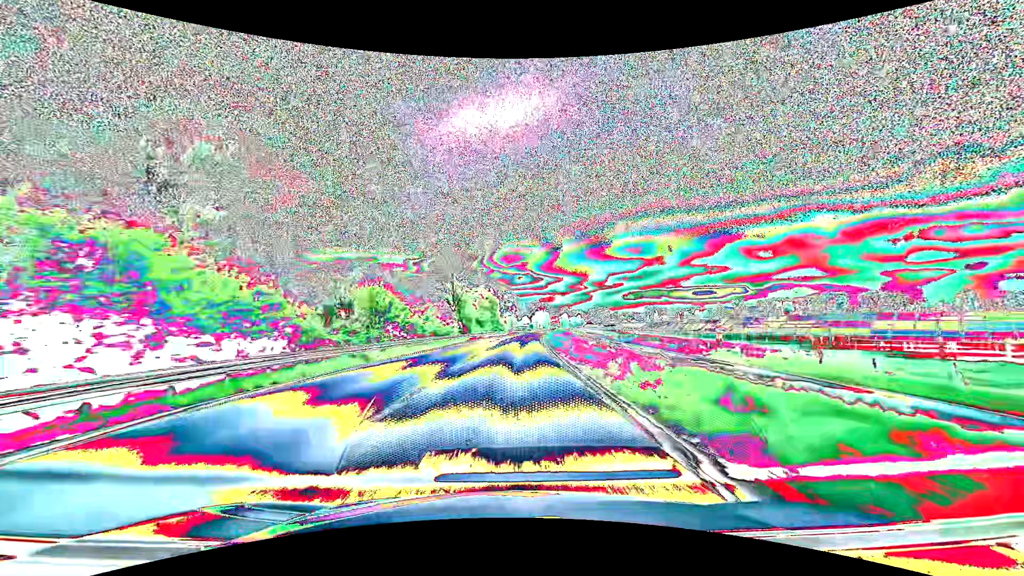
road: primary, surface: asphalt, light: Day
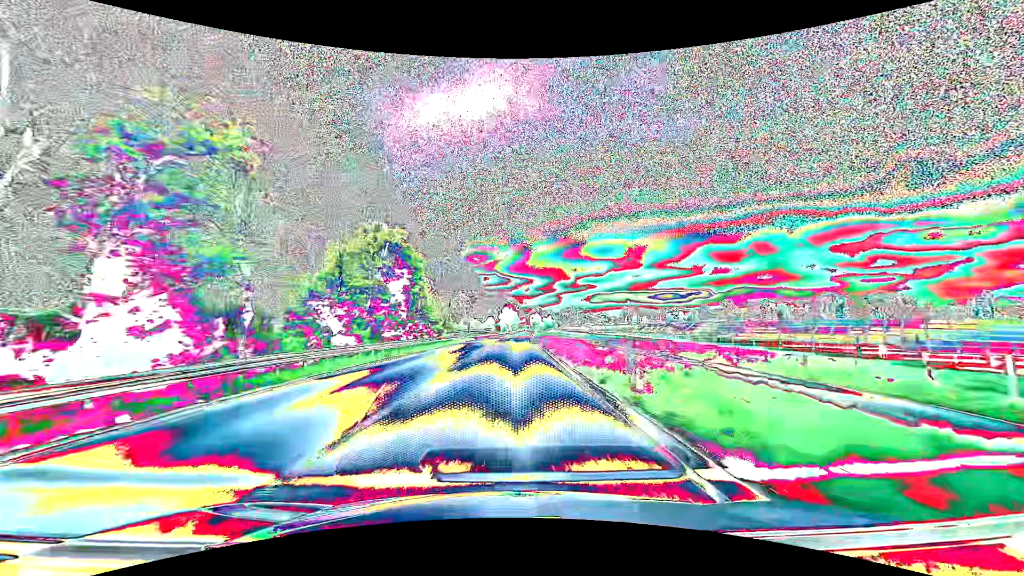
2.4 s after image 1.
(+2.4, +63.1) m; +4°
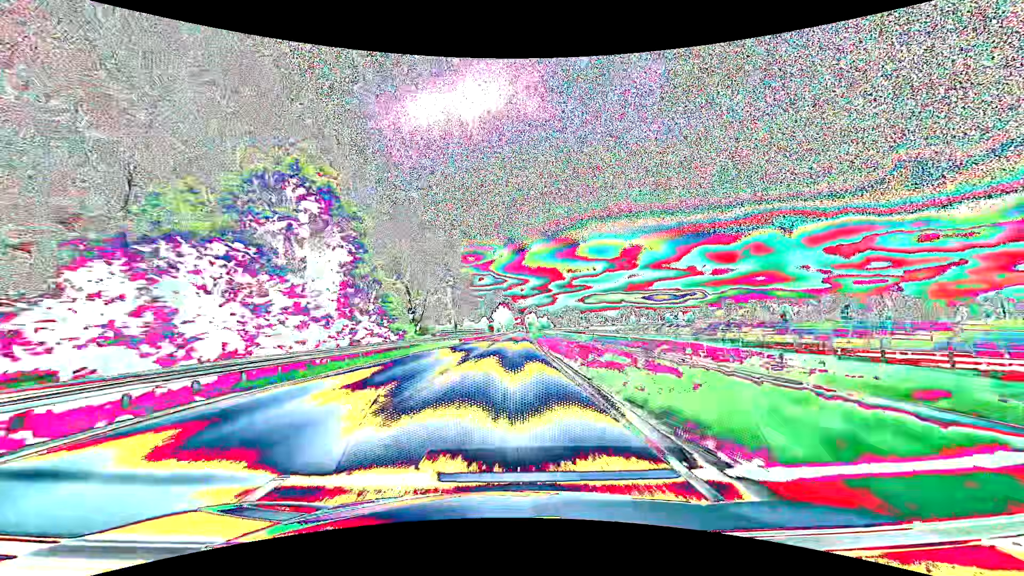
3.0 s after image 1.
(+0.1, +15.8) m; +1°
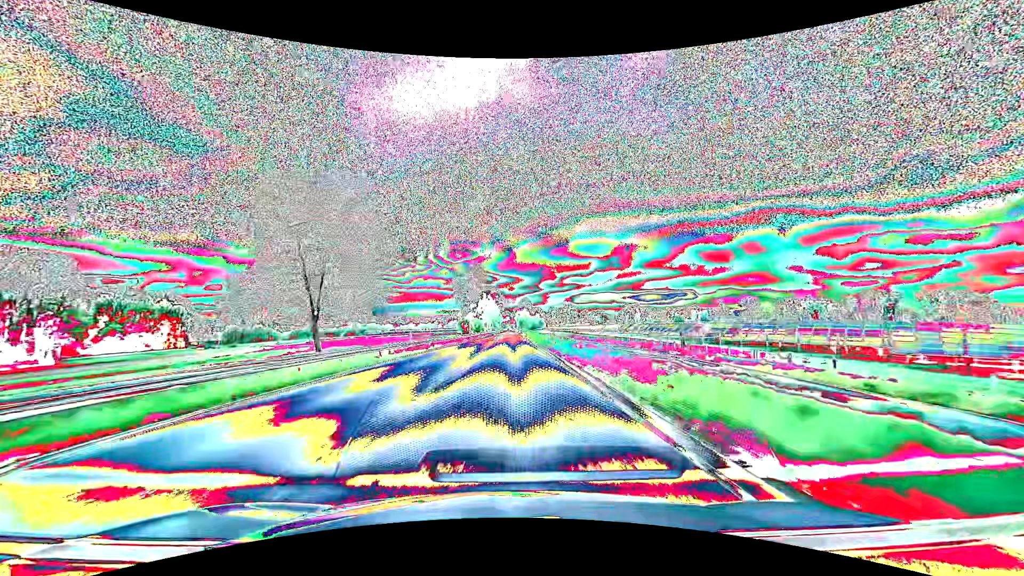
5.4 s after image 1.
(+1.0, +63.2) m; +1°
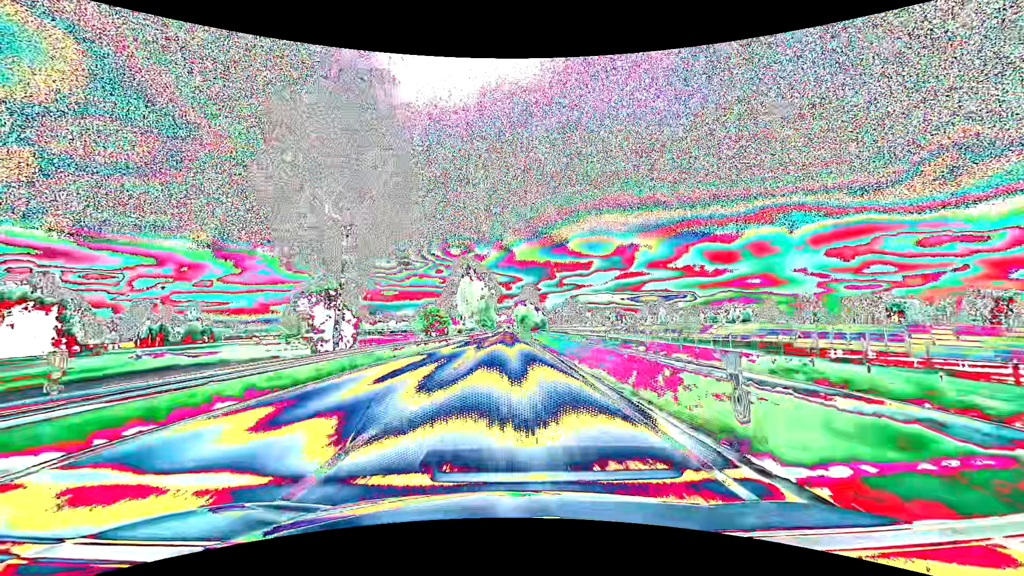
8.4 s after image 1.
(+0.4, +79.1) m; 0°
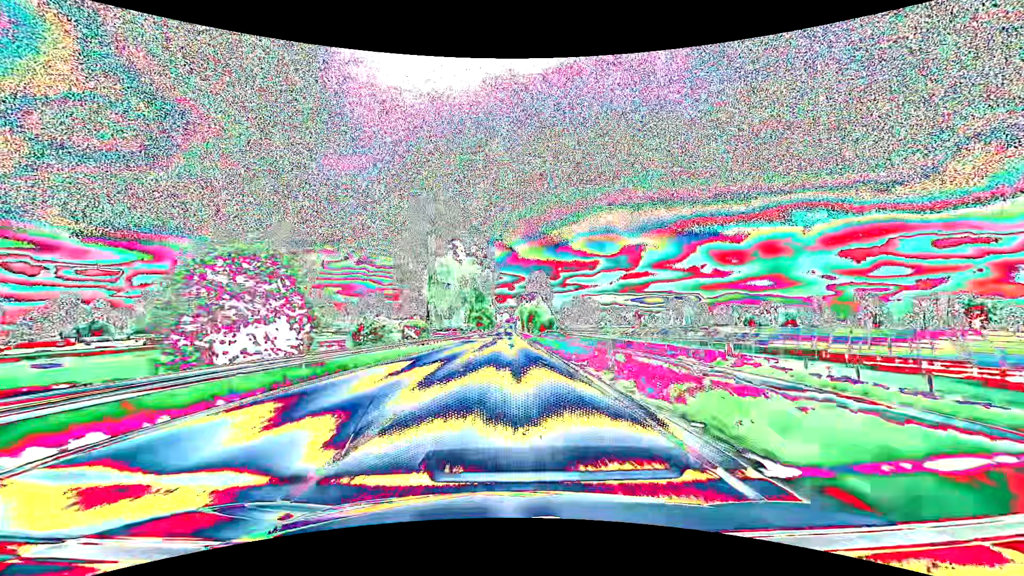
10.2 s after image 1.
(-0.1, +47.2) m; 0°
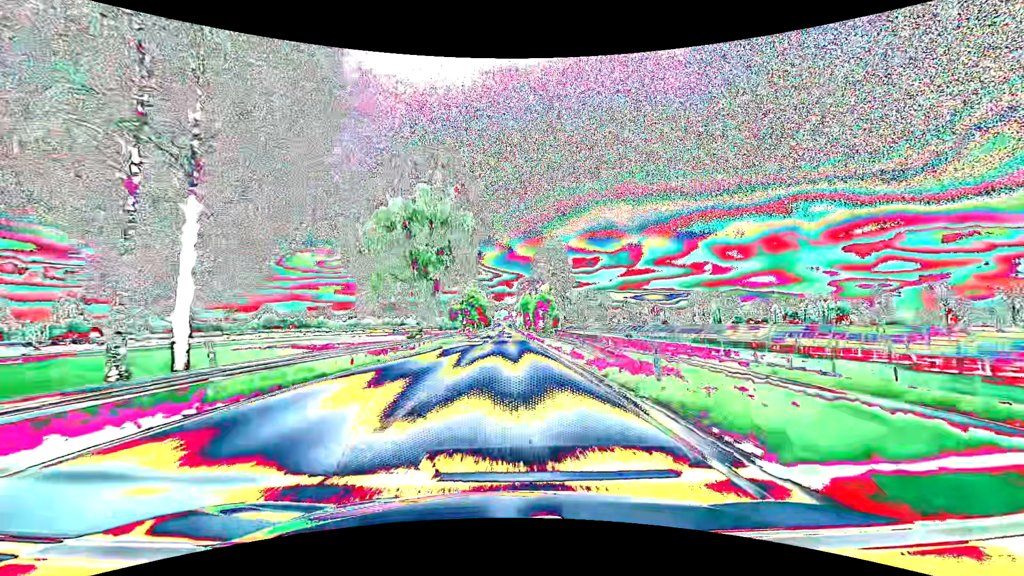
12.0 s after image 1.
(0.0, +45.3) m; 0°
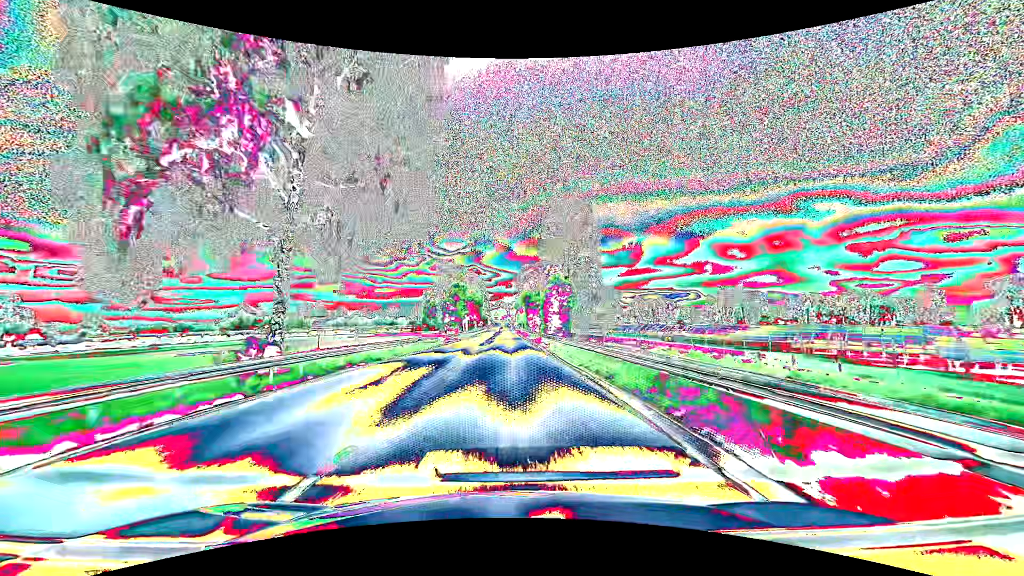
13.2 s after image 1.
(+0.1, +28.9) m; 0°
(0, +10) (0, +20) (0, +30) (0, +40) (0, +50) (0, +60) (0, +70) (0, +80) (0, +90) (0, +100) m
